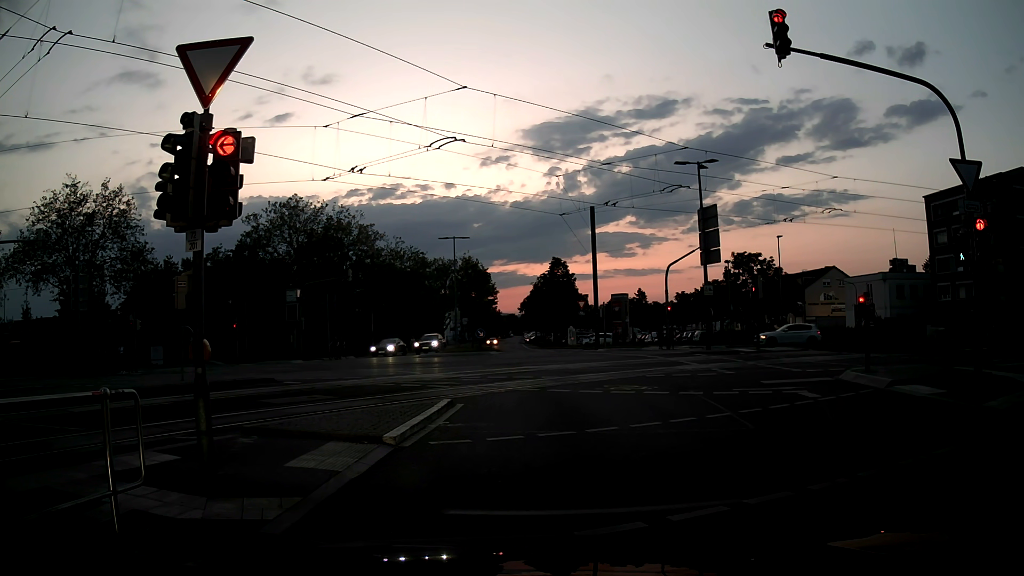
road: secondary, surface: asphalt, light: Dusk
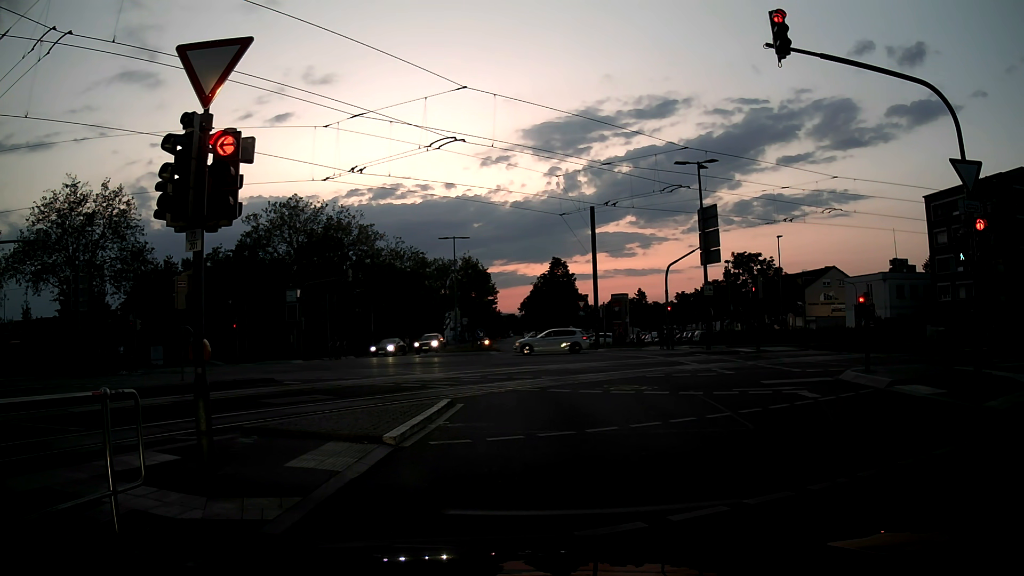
(0.0, 0.0) m; 0°
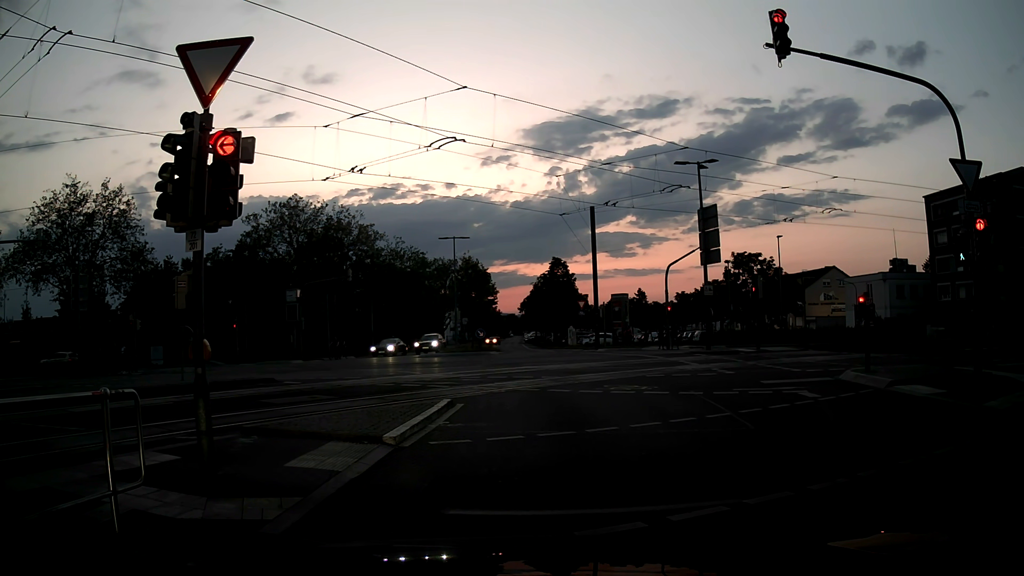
(0.0, 0.0) m; 0°
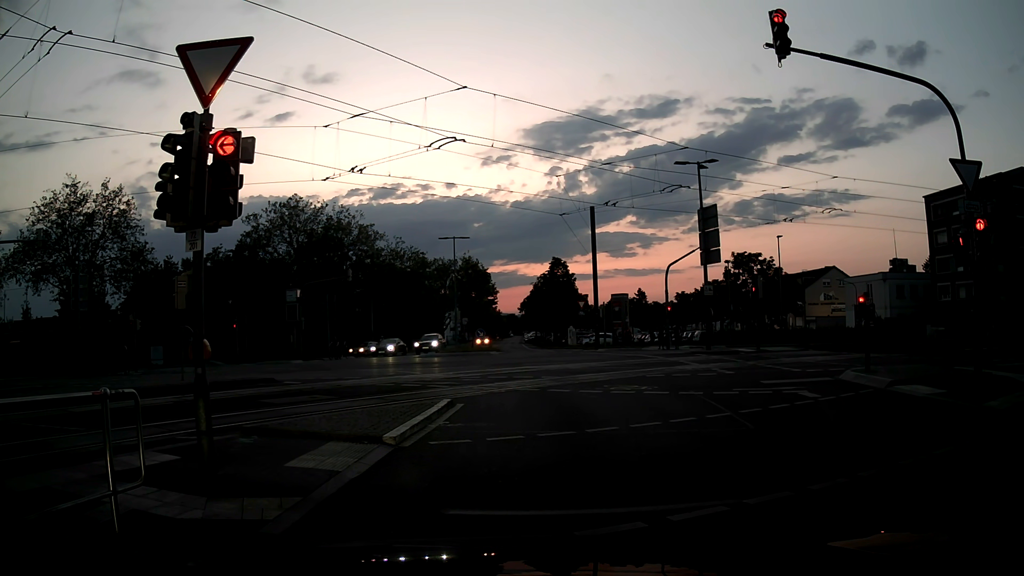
(0.0, 0.0) m; 0°
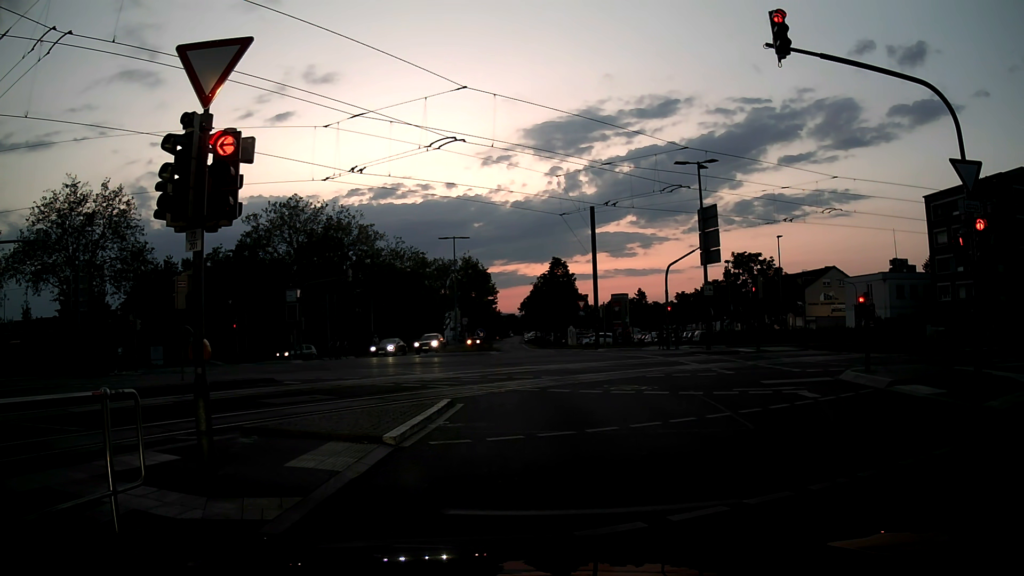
(0.0, 0.0) m; 0°
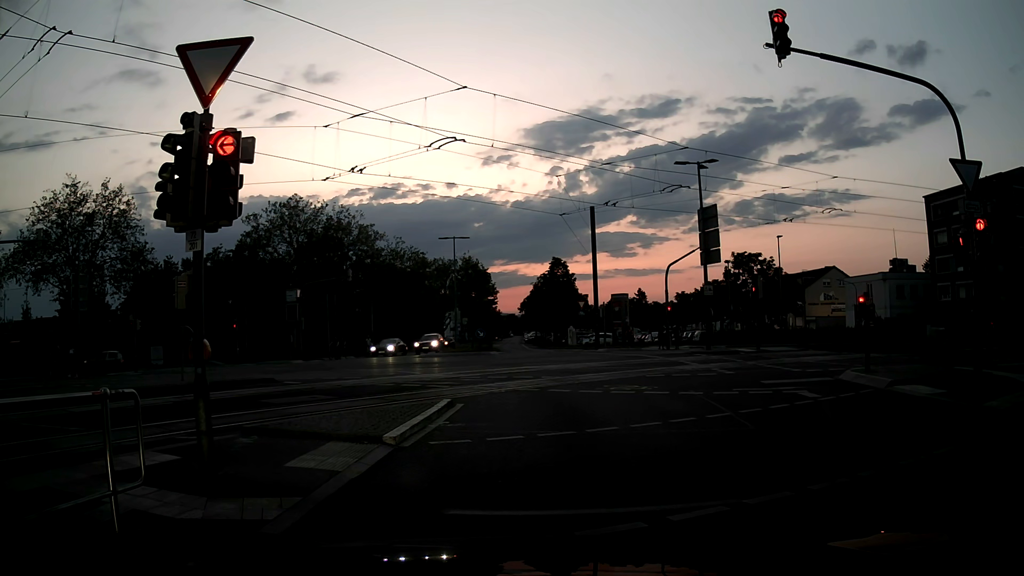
(0.0, 0.0) m; 0°
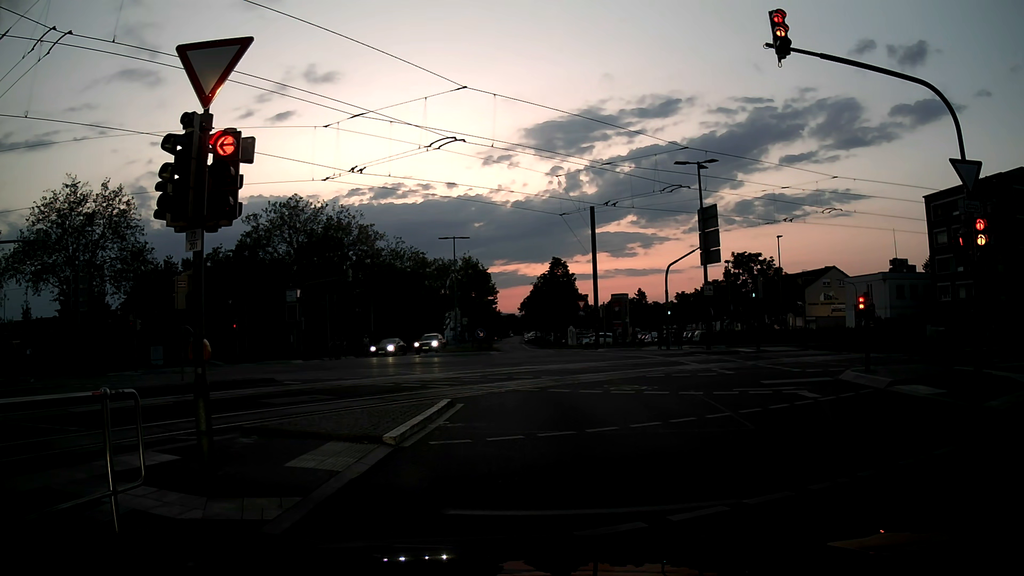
(0.0, 0.0) m; 0°
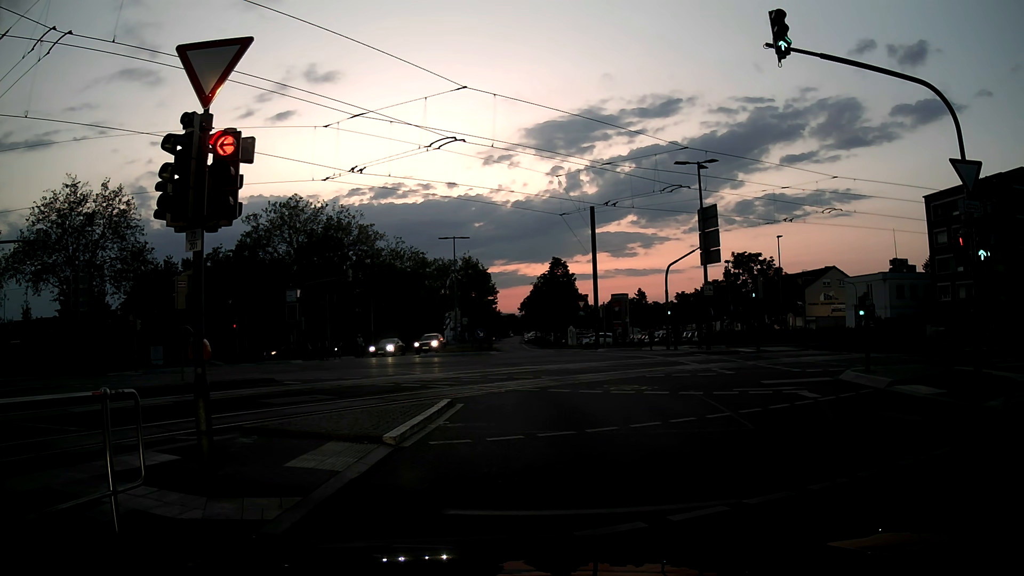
(0.0, 0.0) m; 0°
(0, +10) (-1, +20) (-5, +29) (-13, +35) (-22, +39) (-31, +41) (-41, +42) (-51, +42) (-61, +42) (-71, +42) m
